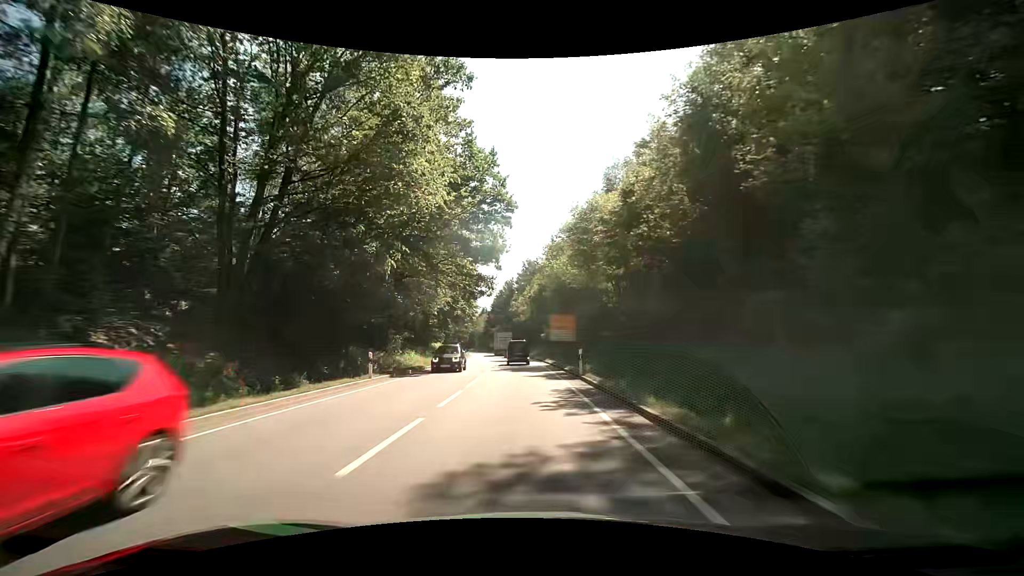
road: primary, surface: asphalt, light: Day
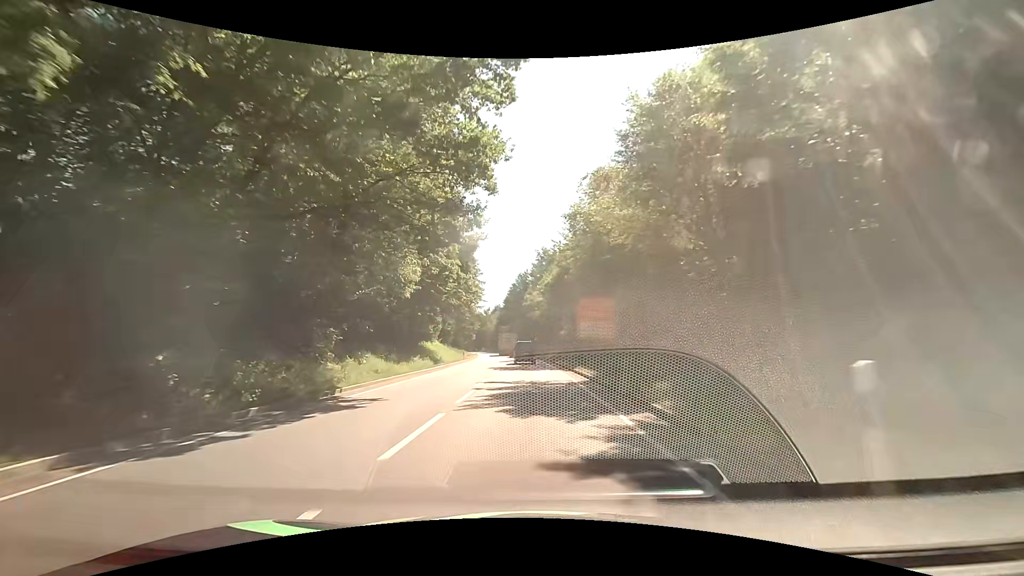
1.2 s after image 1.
(-0.1, +17.1) m; -1°
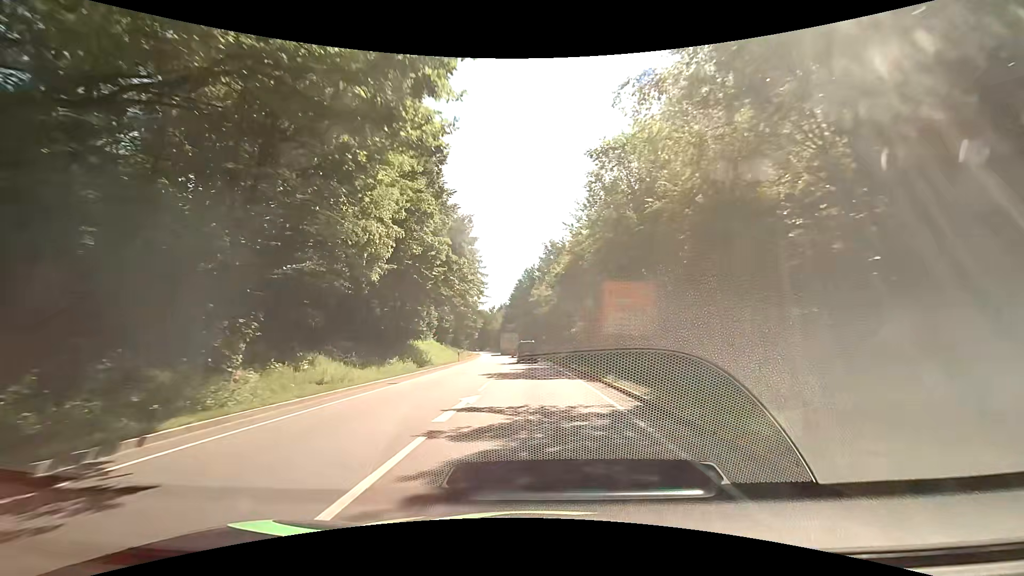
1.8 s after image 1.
(-0.1, +8.5) m; -1°
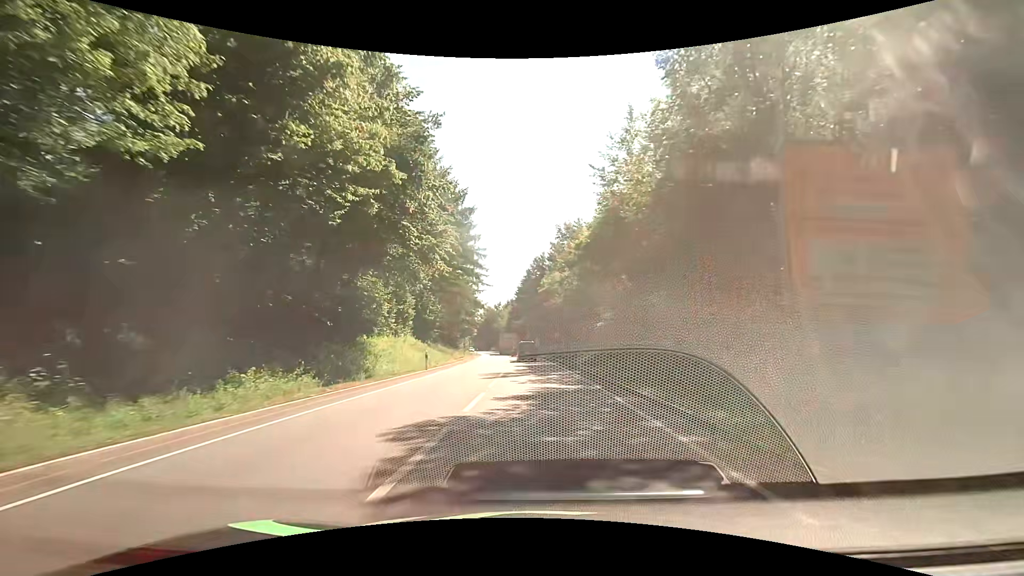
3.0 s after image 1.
(-0.1, +17.2) m; -1°
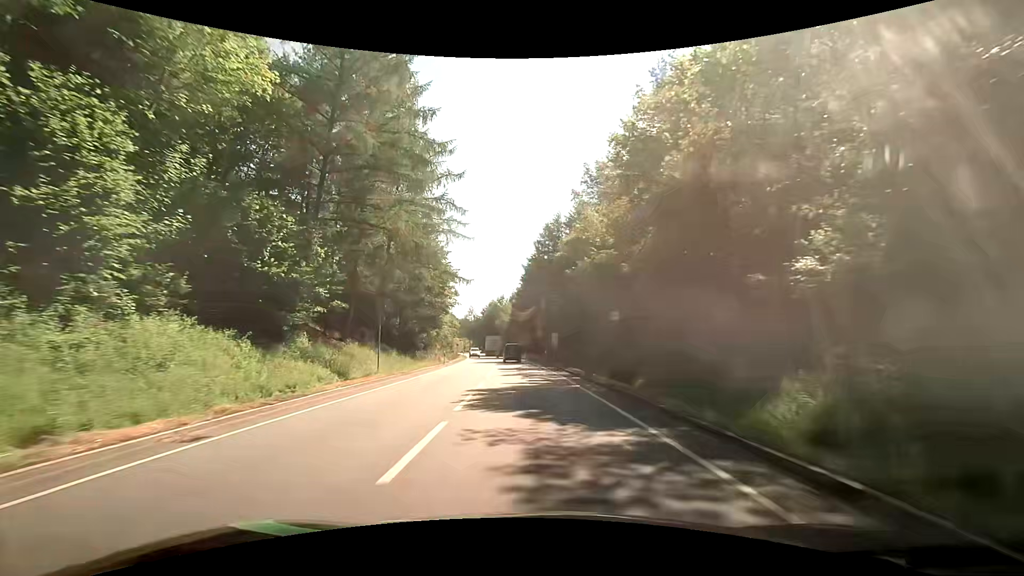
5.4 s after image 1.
(-0.1, +35.6) m; -1°
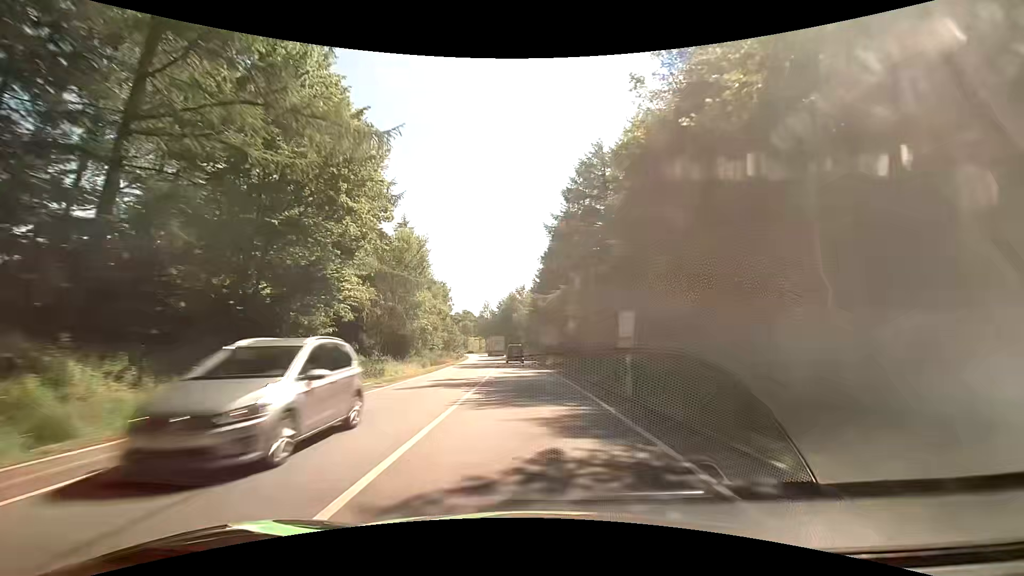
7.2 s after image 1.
(-0.5, +30.3) m; -2°
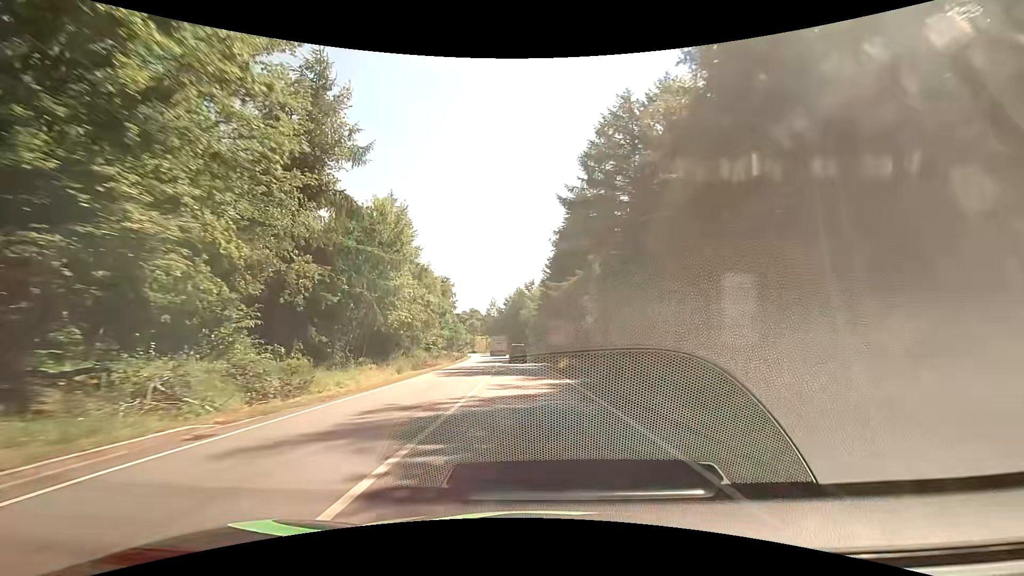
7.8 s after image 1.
(-0.2, +10.9) m; -1°
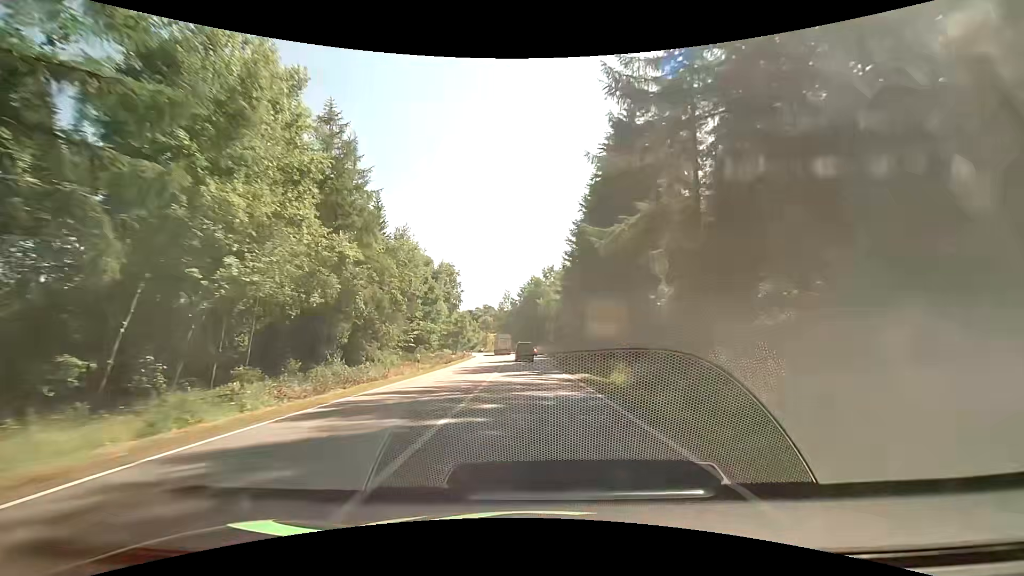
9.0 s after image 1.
(-0.5, +22.7) m; -2°
(0, +10) (0, +20) (-1, +30) (-1, +40) (-2, +50) (-2, +60) (-3, +70) (-4, +80) (-4, +90) (-5, +100) m
